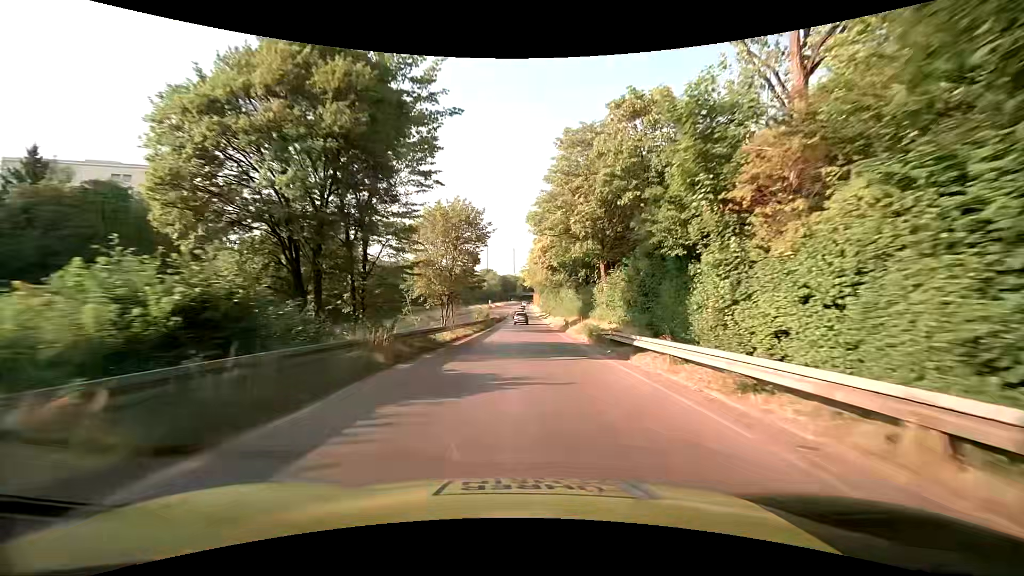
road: trunk_link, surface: asphalt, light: Day
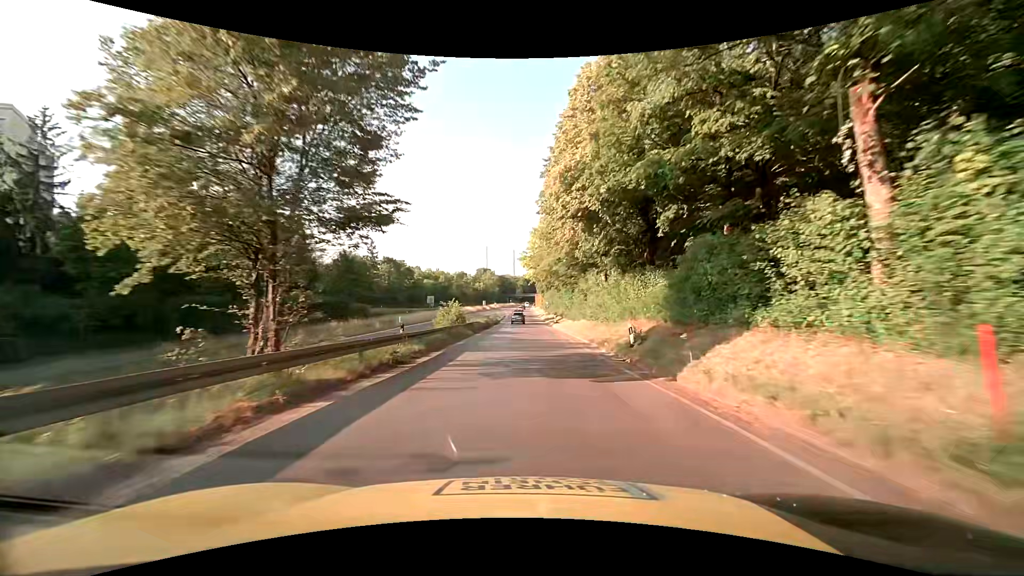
(0.0, +28.9) m; 0°
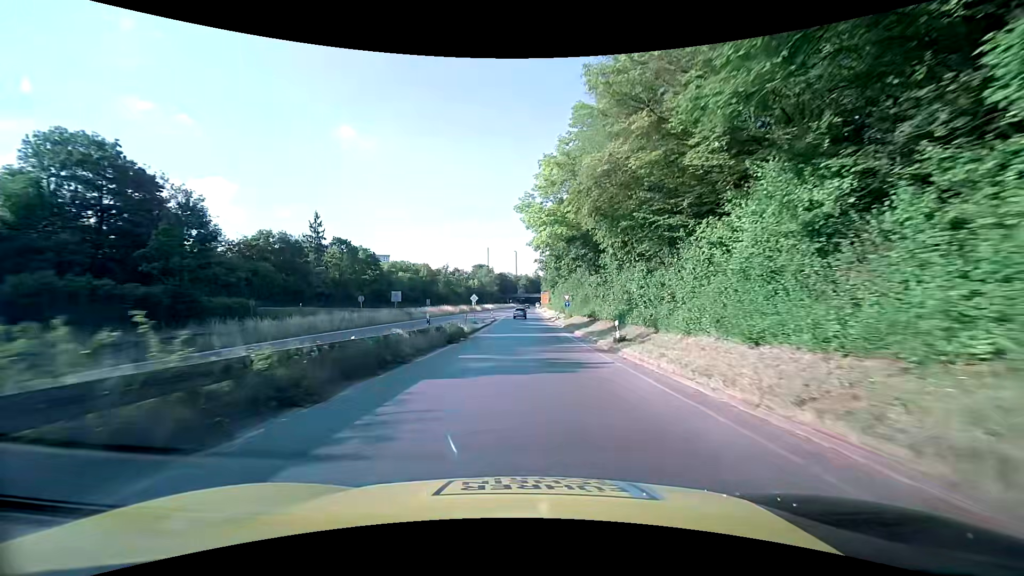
(-0.3, +39.1) m; 0°
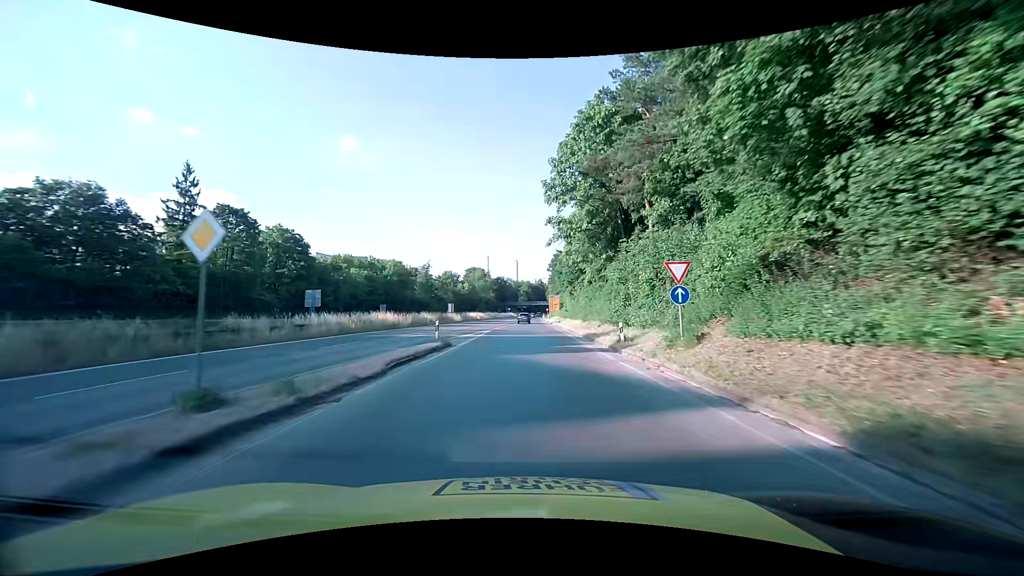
(-0.2, +39.3) m; 0°
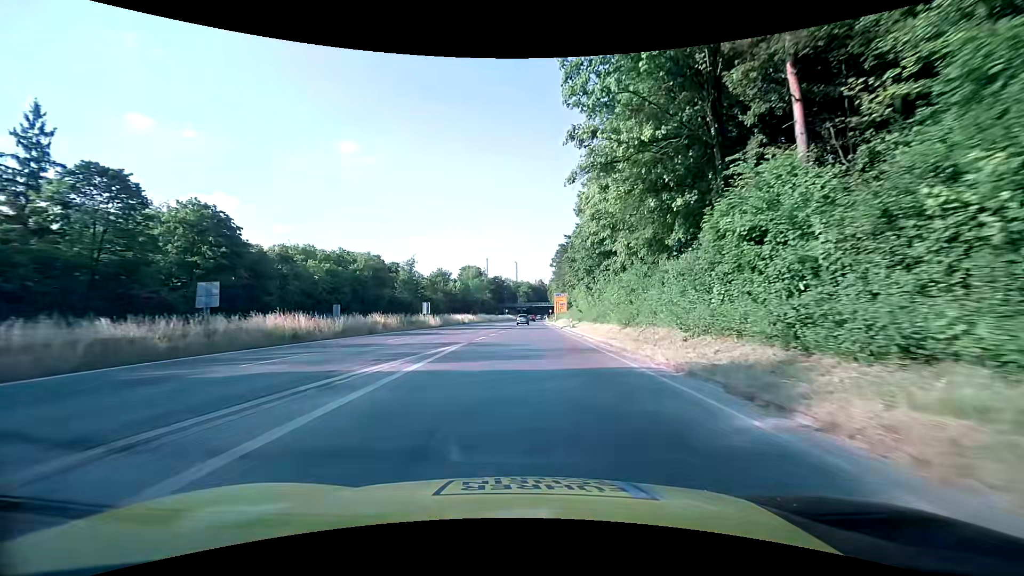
(0.0, +19.5) m; 0°
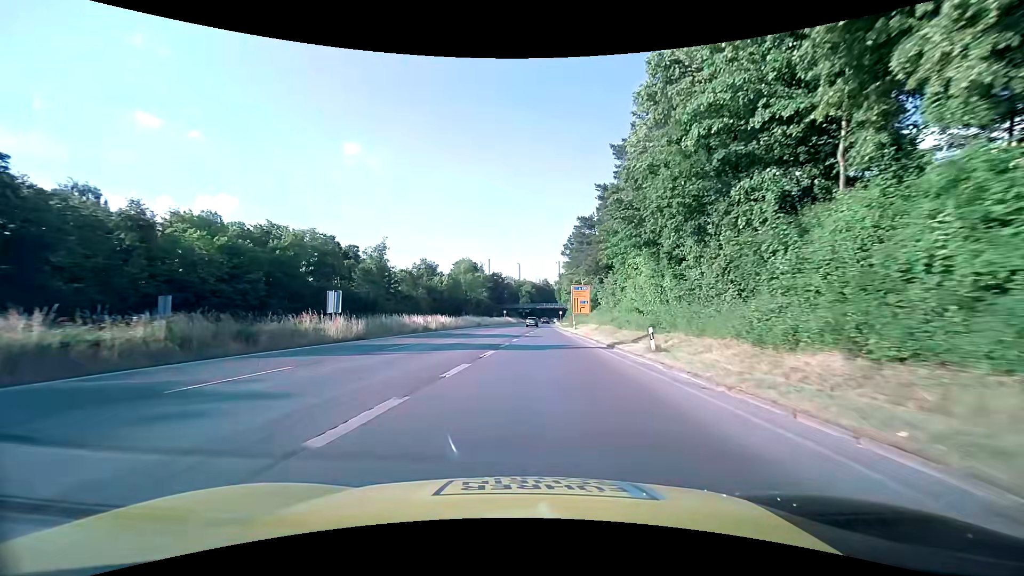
(-0.1, +29.2) m; 0°
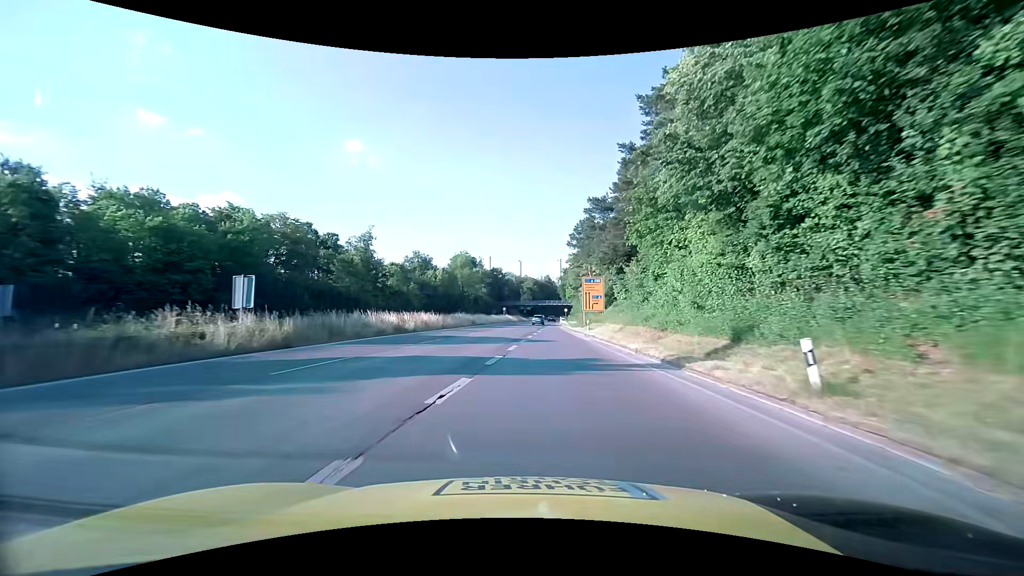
(0.0, +9.9) m; 0°
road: trunk
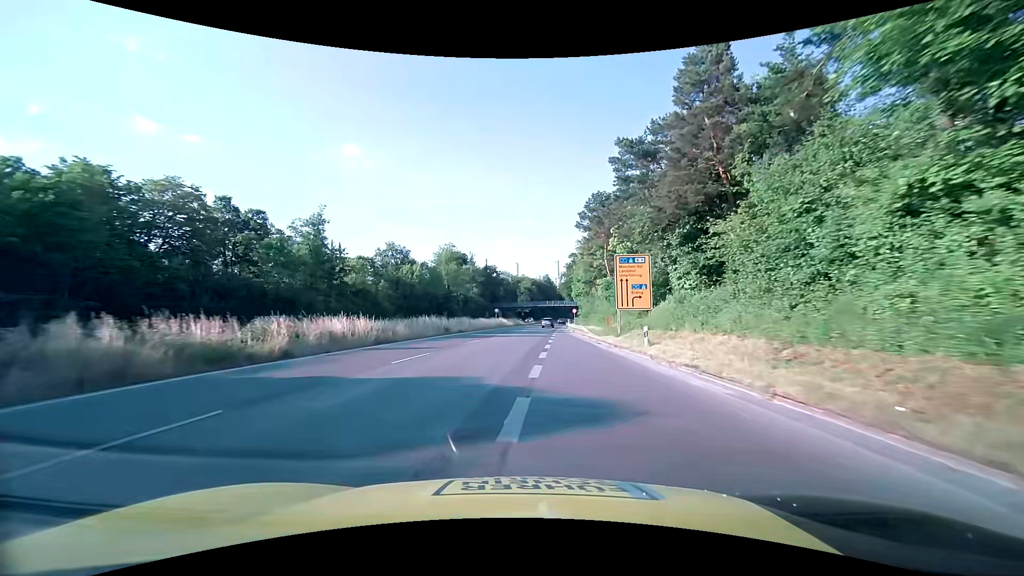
(+0.1, +20.1) m; 0°
(0, +10) (0, +20) (+1, +30) (+1, +40) (+2, +50) (+2, +60) (+3, +70) (+4, +80) (+5, +90) (+6, +100) m
